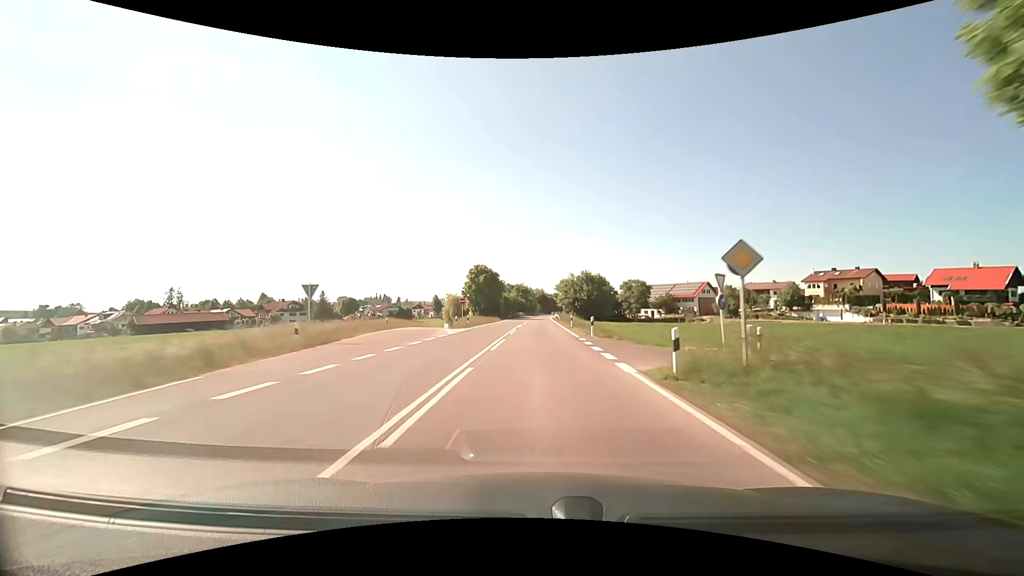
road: primary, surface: asphalt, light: Day
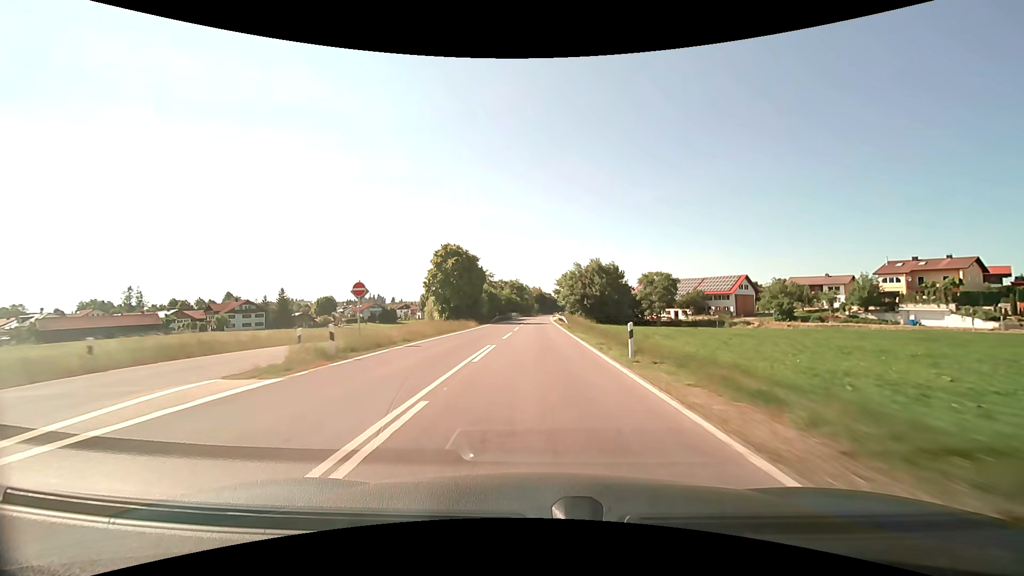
(+0.2, +27.8) m; 0°
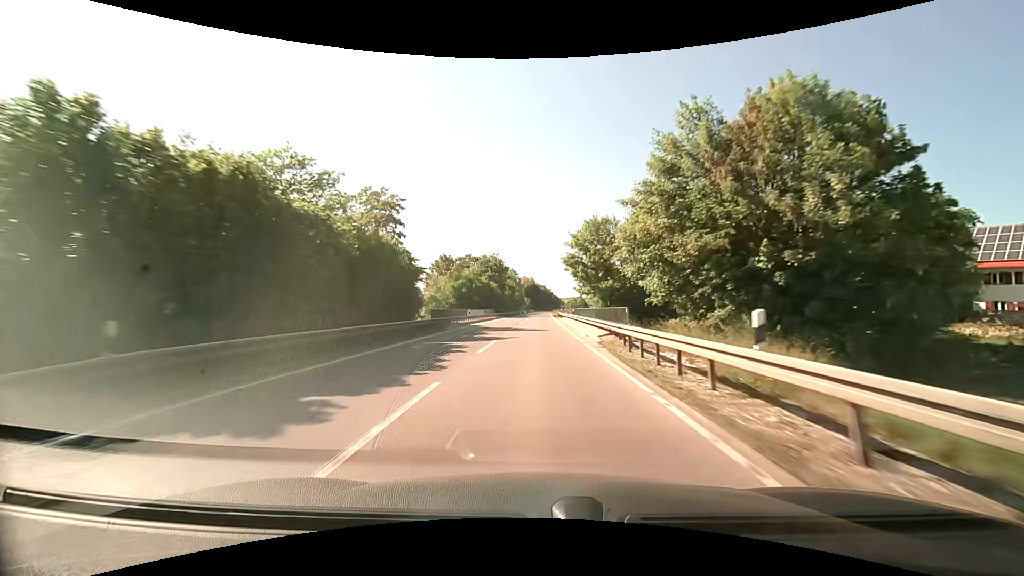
(+0.3, +70.4) m; +1°
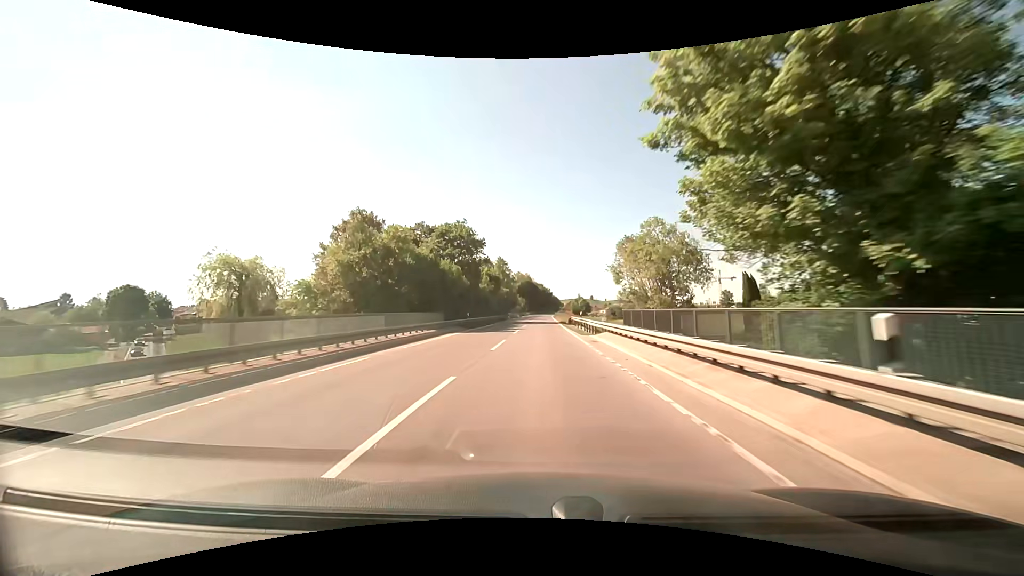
(+0.3, +42.9) m; +1°
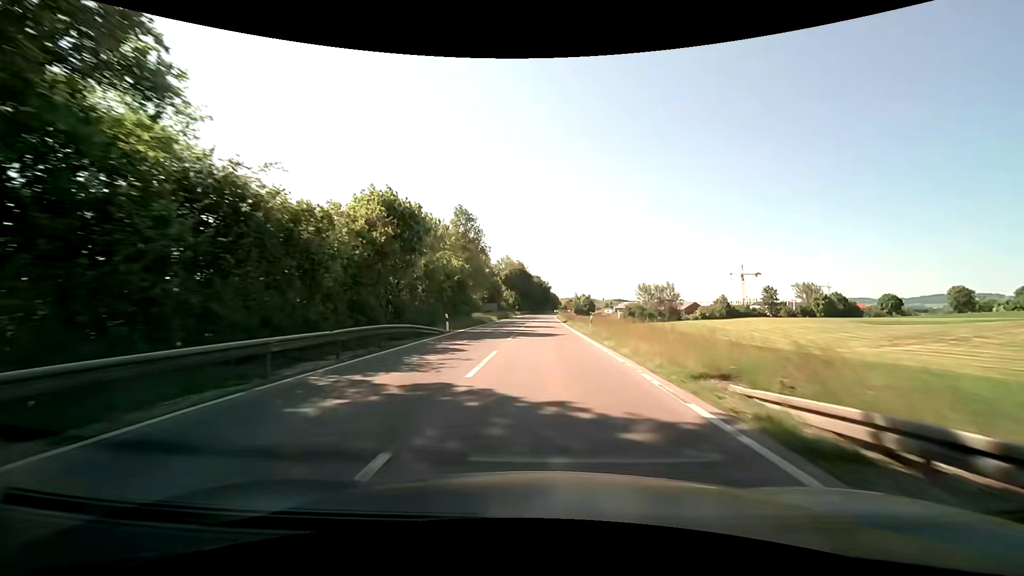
(+0.2, +57.7) m; +1°
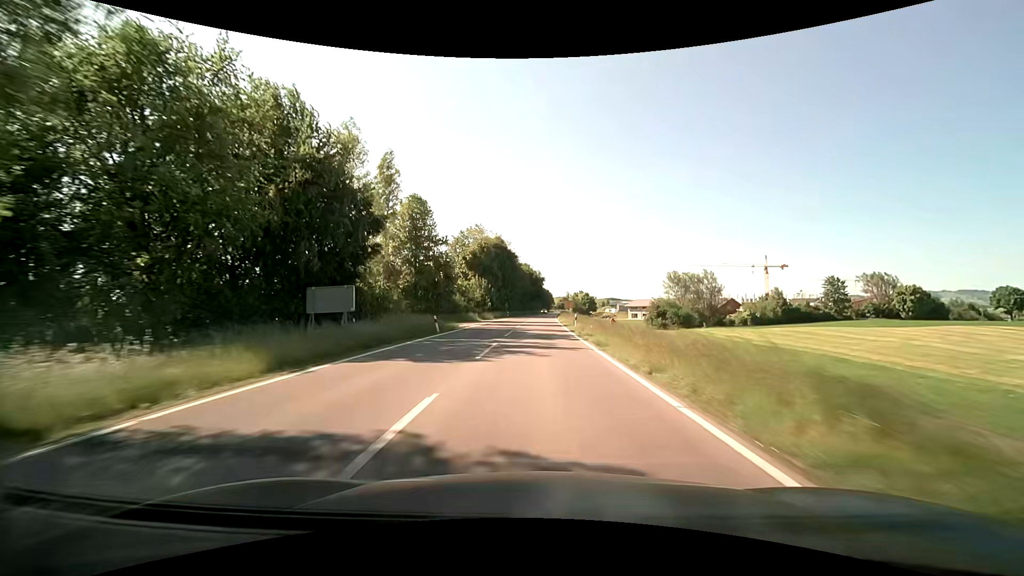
(+0.4, +56.8) m; +1°
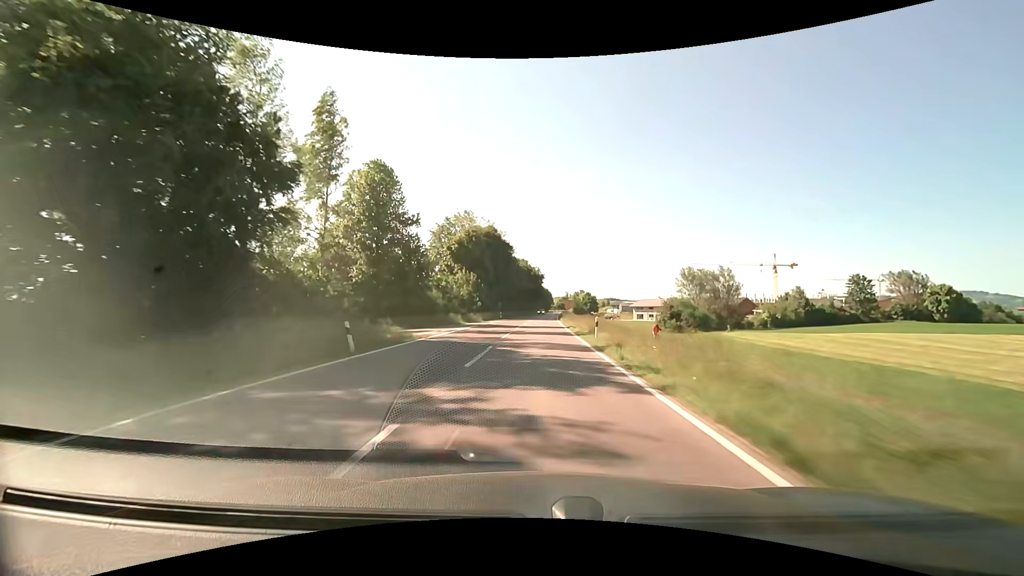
(0.0, +14.0) m; 0°
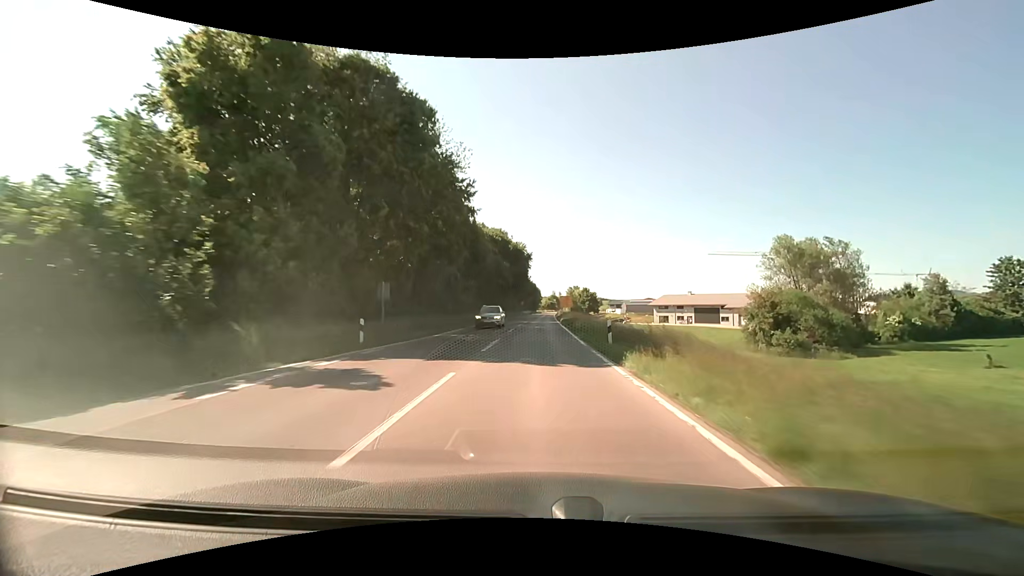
(+0.9, +55.4) m; +2°
